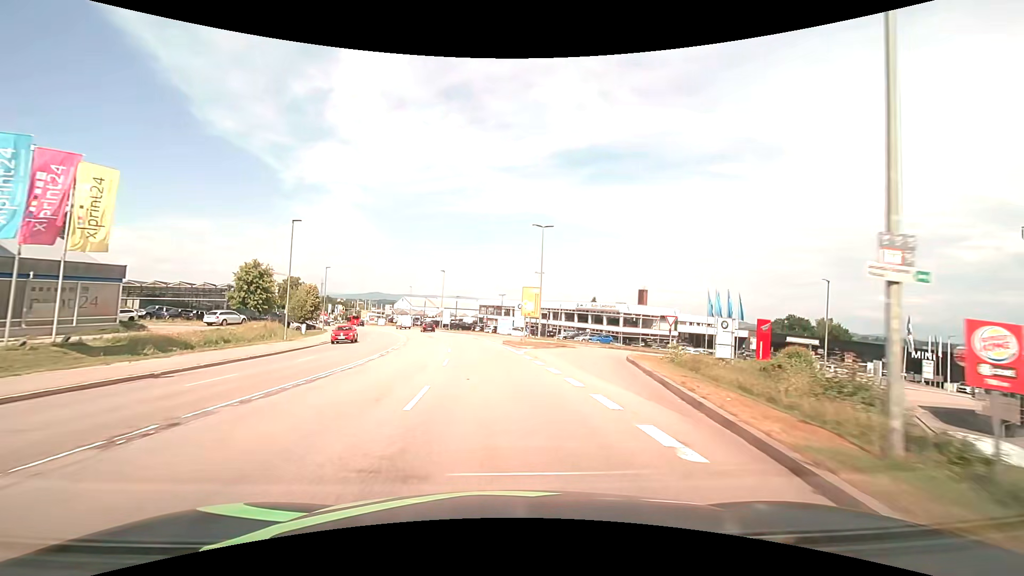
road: secondary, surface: asphalt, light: Day
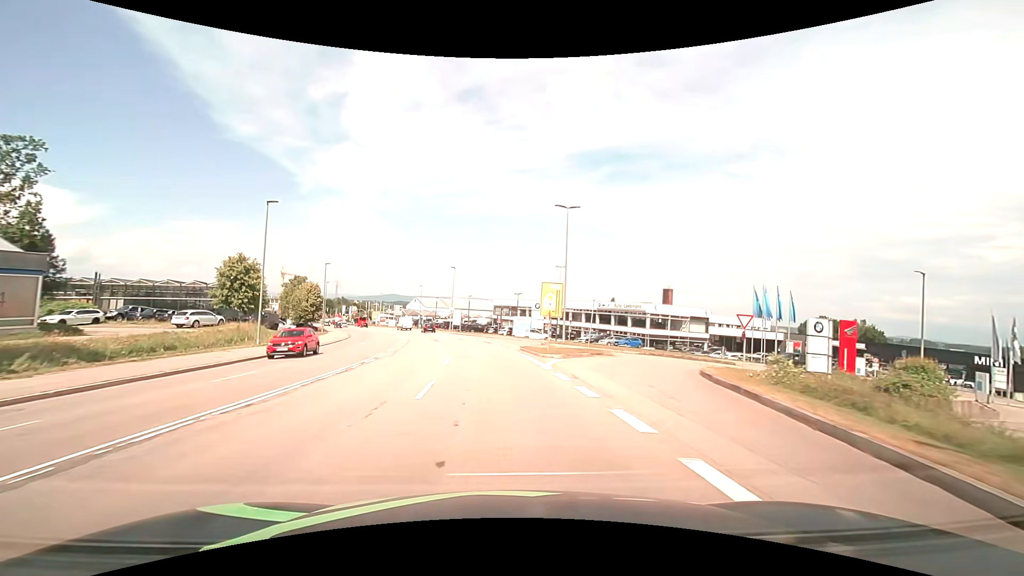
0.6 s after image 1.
(-0.1, +7.7) m; -2°
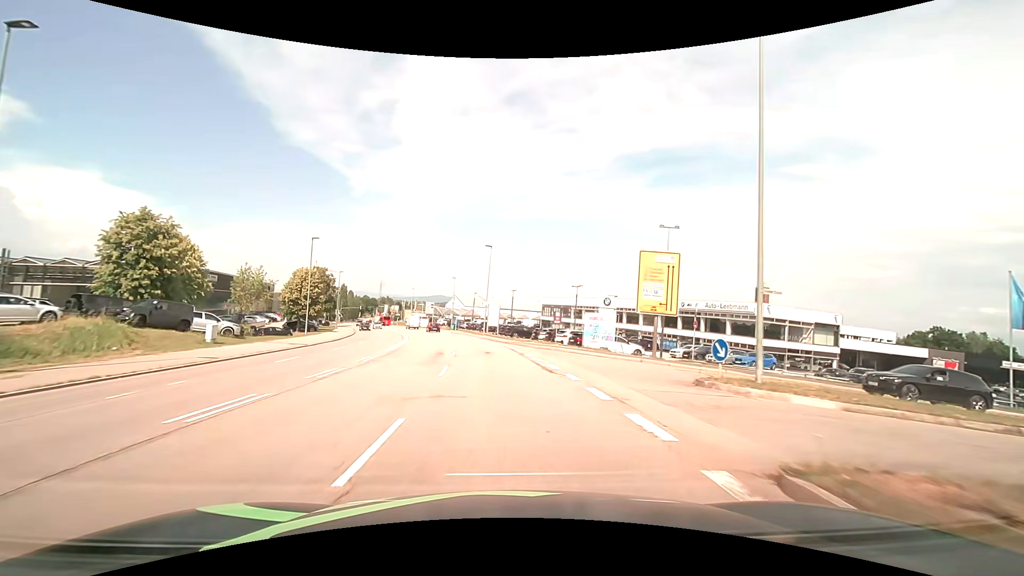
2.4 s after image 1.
(-1.1, +22.9) m; -5°
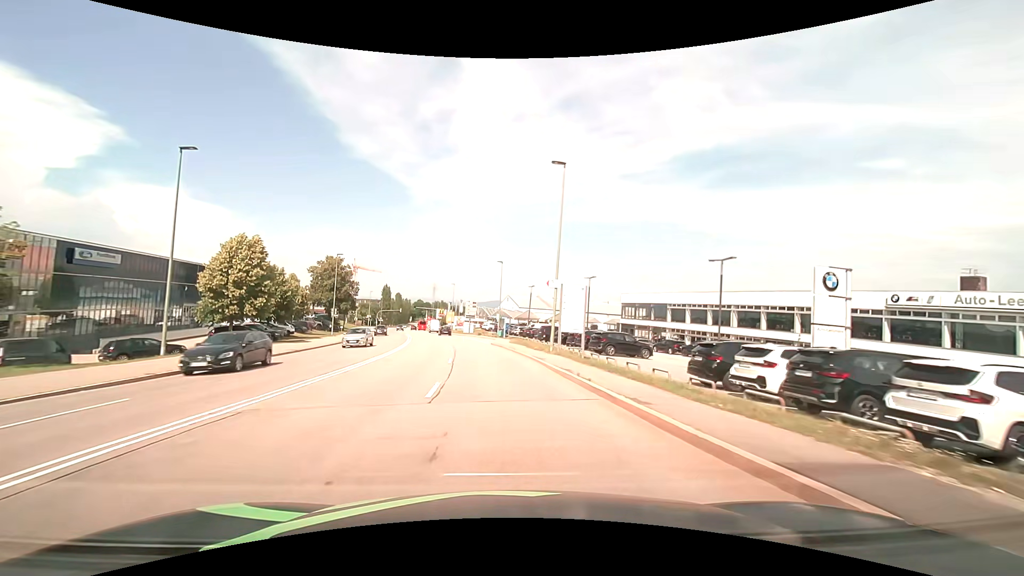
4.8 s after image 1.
(-1.7, +30.5) m; -7°
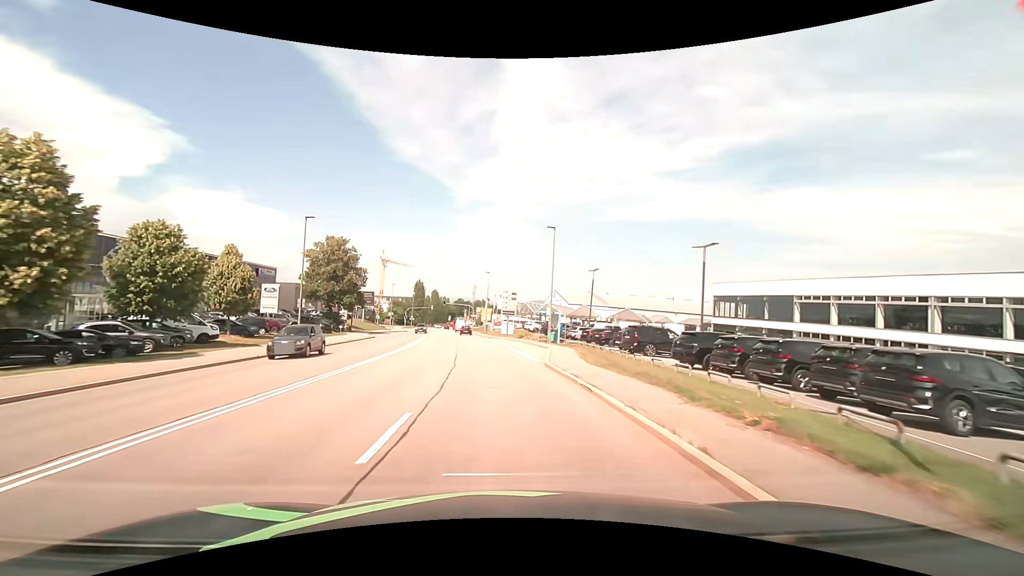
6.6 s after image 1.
(-1.0, +22.9) m; -4°
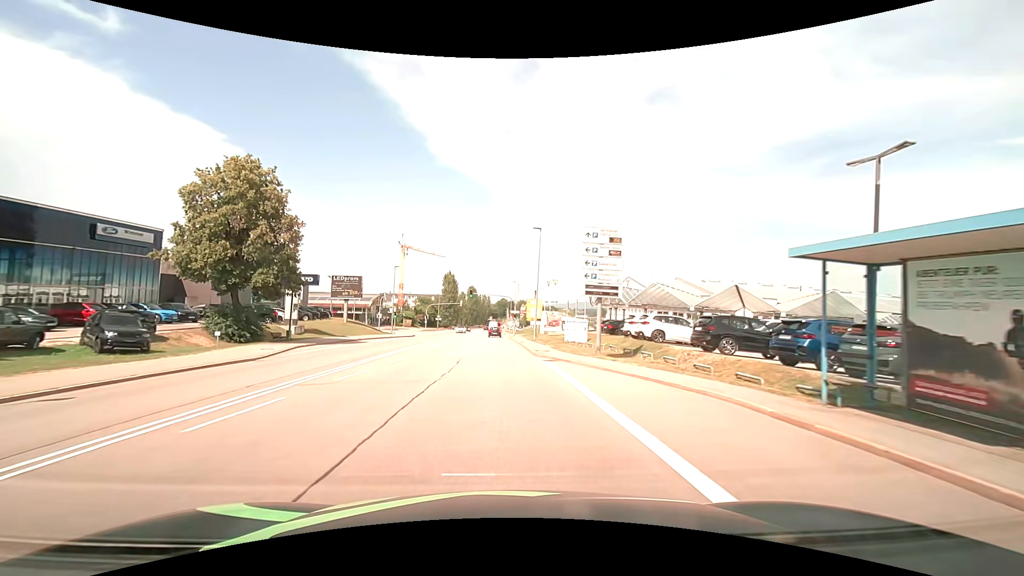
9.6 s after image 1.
(-2.1, +38.3) m; -5°
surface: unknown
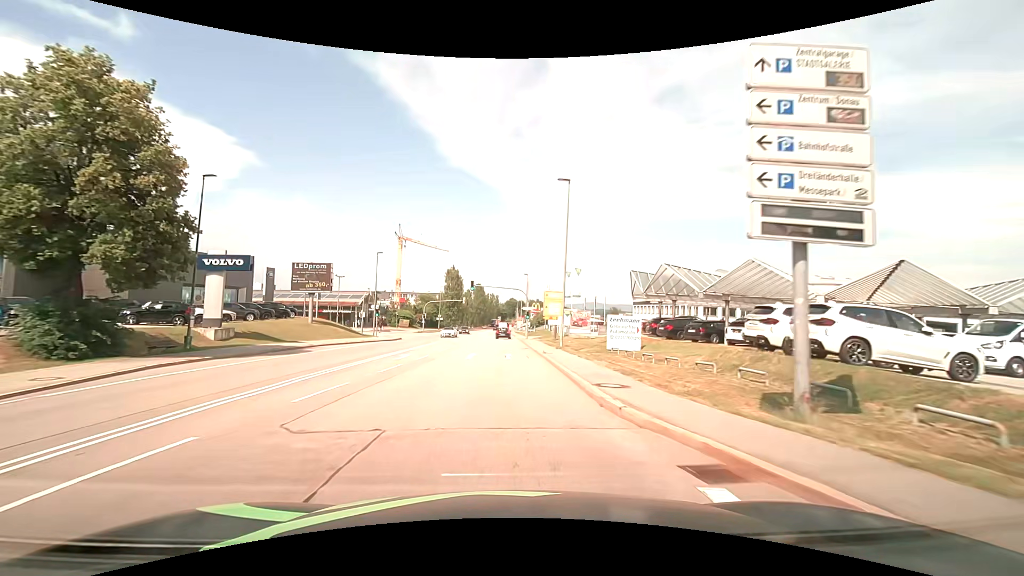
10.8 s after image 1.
(-0.2, +15.3) m; -1°
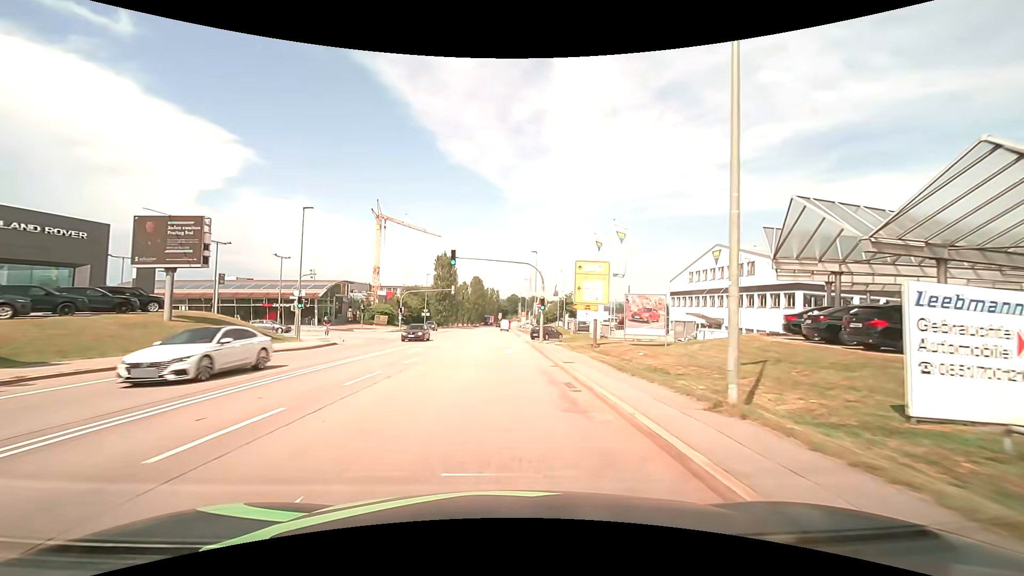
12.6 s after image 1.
(0.0, +22.1) m; 0°
(0, +10) (0, +20) (0, +30) (0, +40) (0, +50) (0, +60) (0, +70) (0, +80) (0, +90) (0, +100) m
